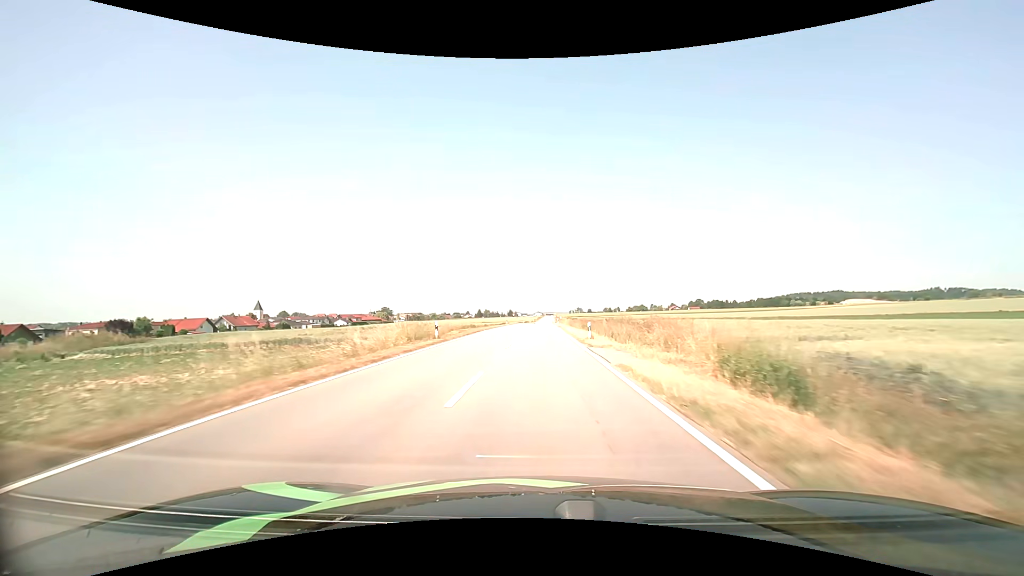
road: tertiary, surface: asphalt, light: Day
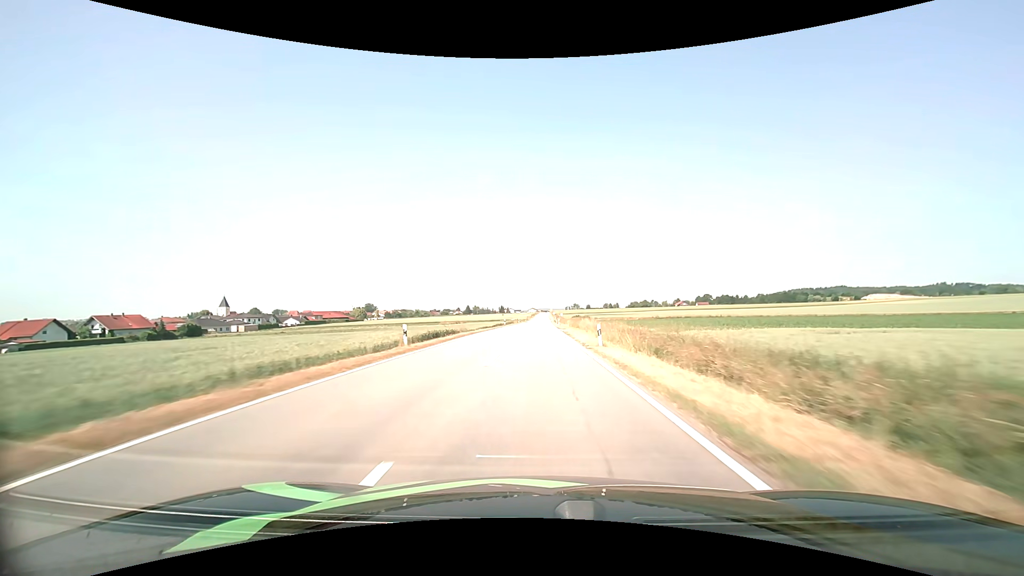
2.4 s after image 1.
(+0.2, +56.2) m; 0°
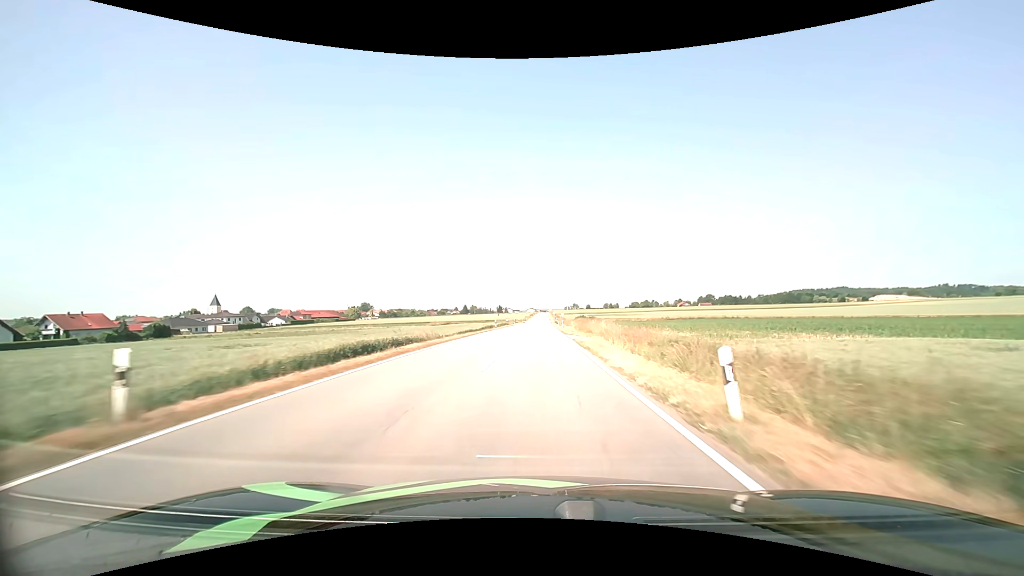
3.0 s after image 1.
(0.0, +13.6) m; 0°
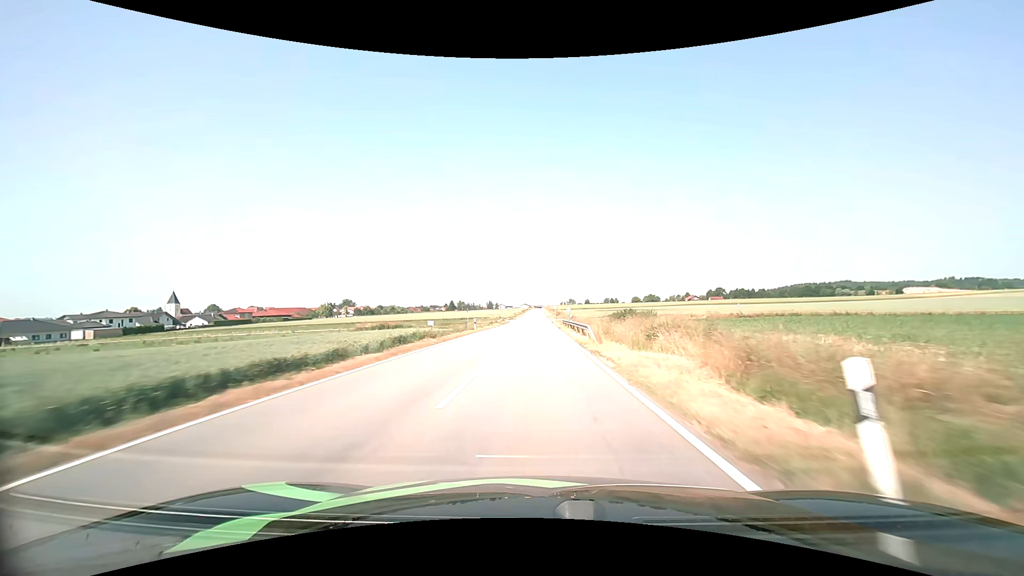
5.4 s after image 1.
(+0.3, +54.4) m; +1°
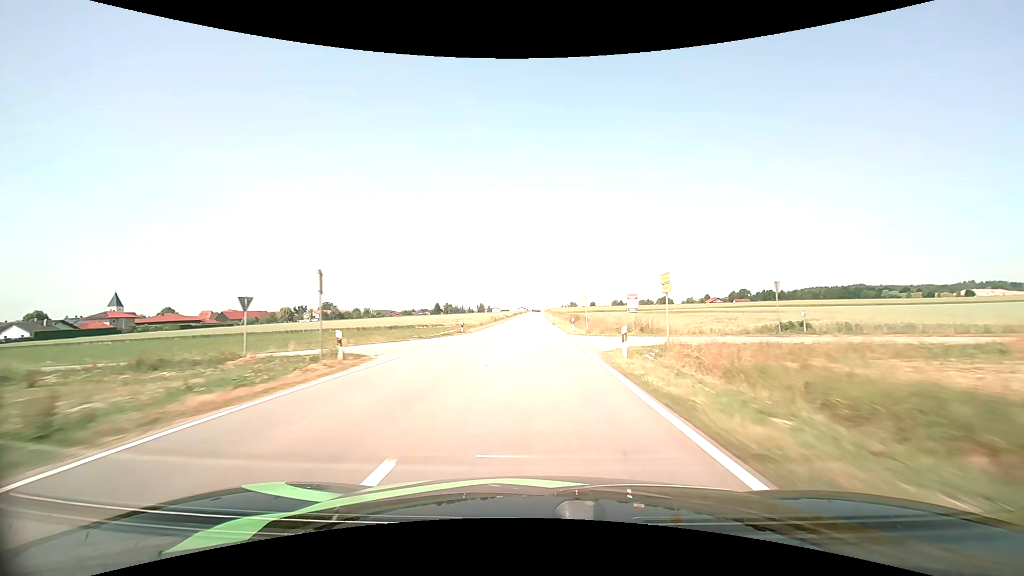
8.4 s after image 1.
(+0.2, +69.0) m; 0°
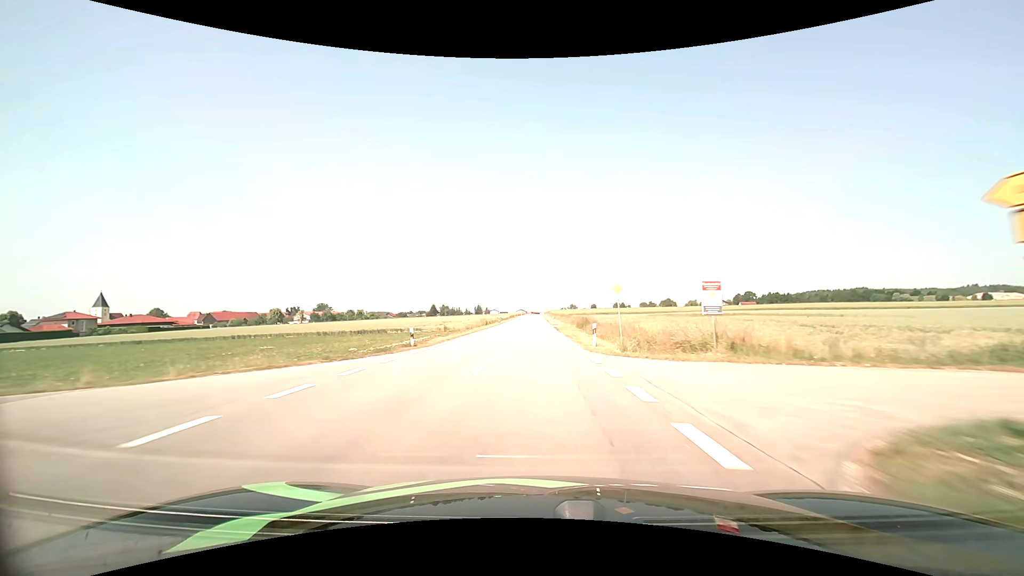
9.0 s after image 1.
(0.0, +14.0) m; 0°
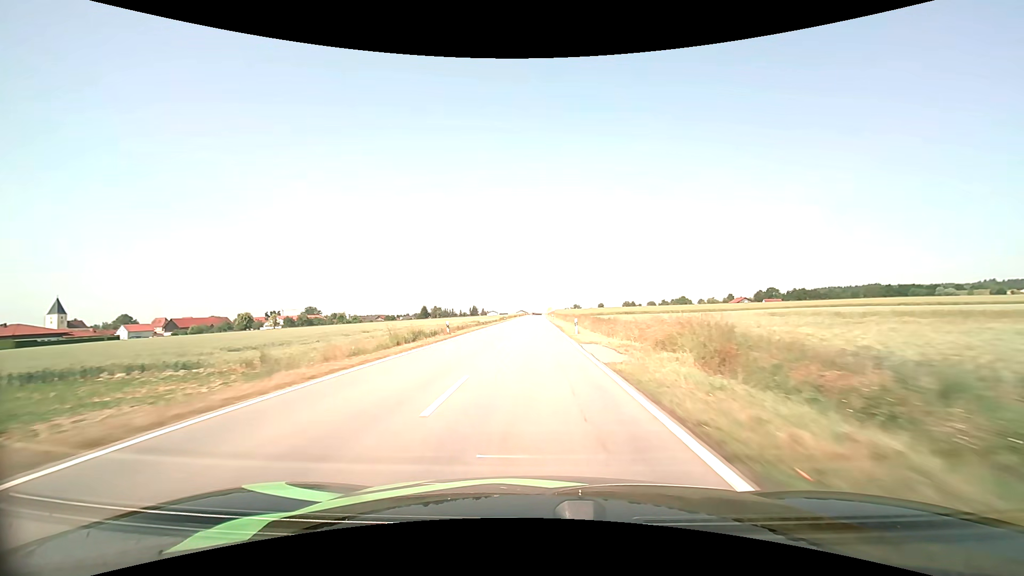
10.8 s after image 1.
(0.0, +42.1) m; 0°
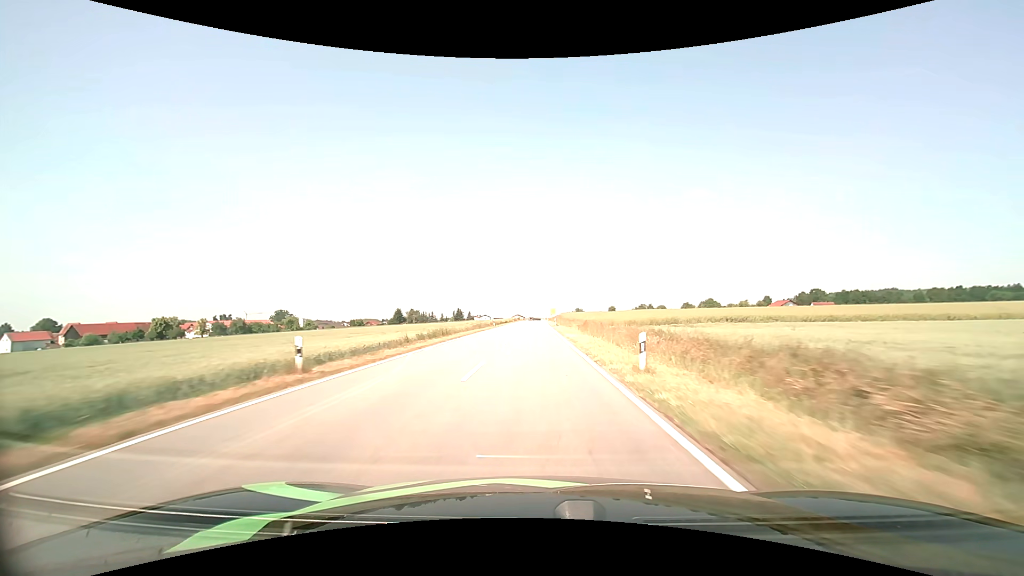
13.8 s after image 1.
(-0.1, +71.2) m; 0°
(0, +10) (0, +20) (0, +30) (0, +40) (0, +50) (0, +60) (0, +70) (0, +80) (0, +90) (0, +100) m
